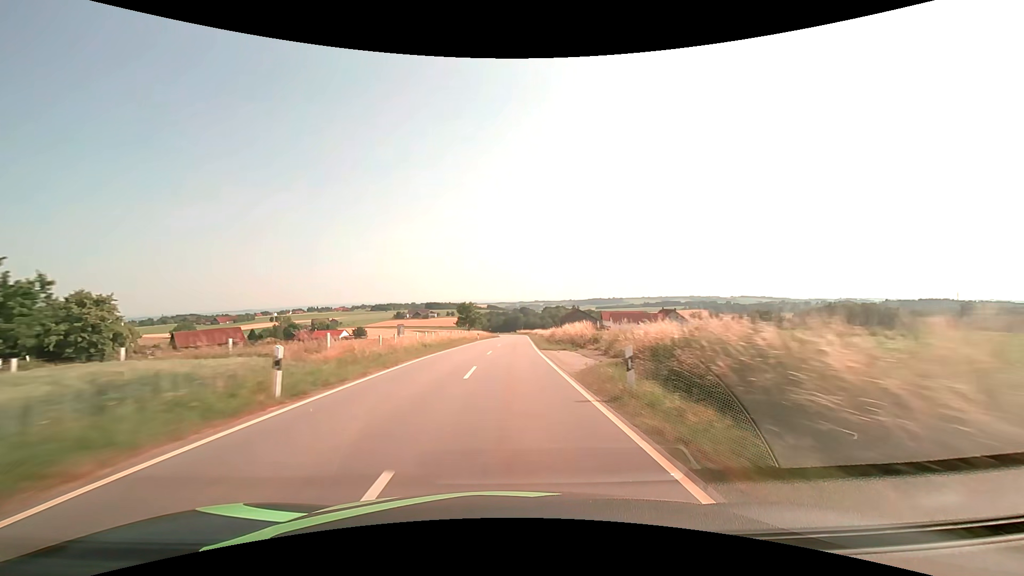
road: tertiary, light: Day
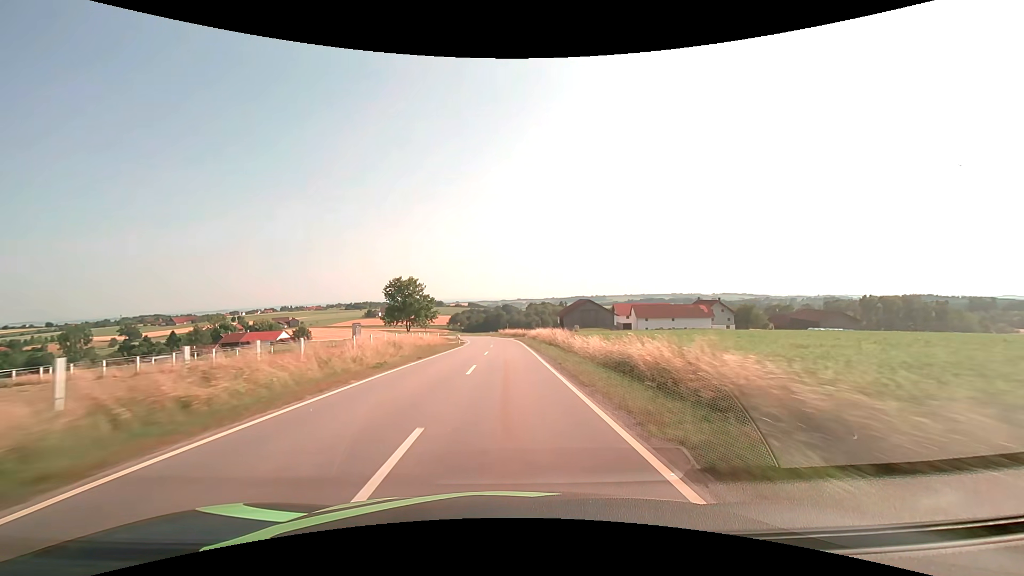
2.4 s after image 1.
(+1.2, +58.3) m; +2°
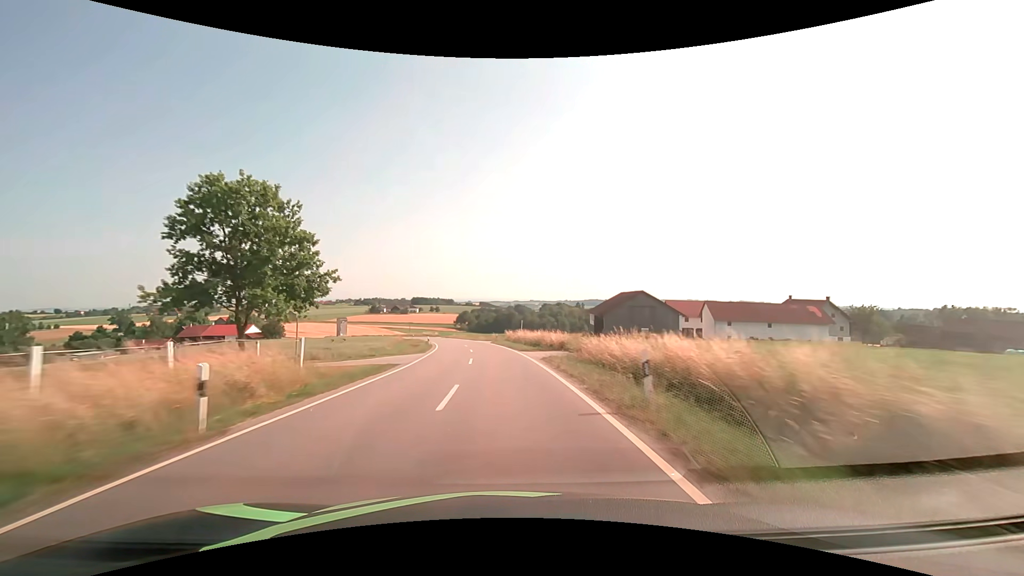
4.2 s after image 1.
(-0.1, +43.0) m; -1°
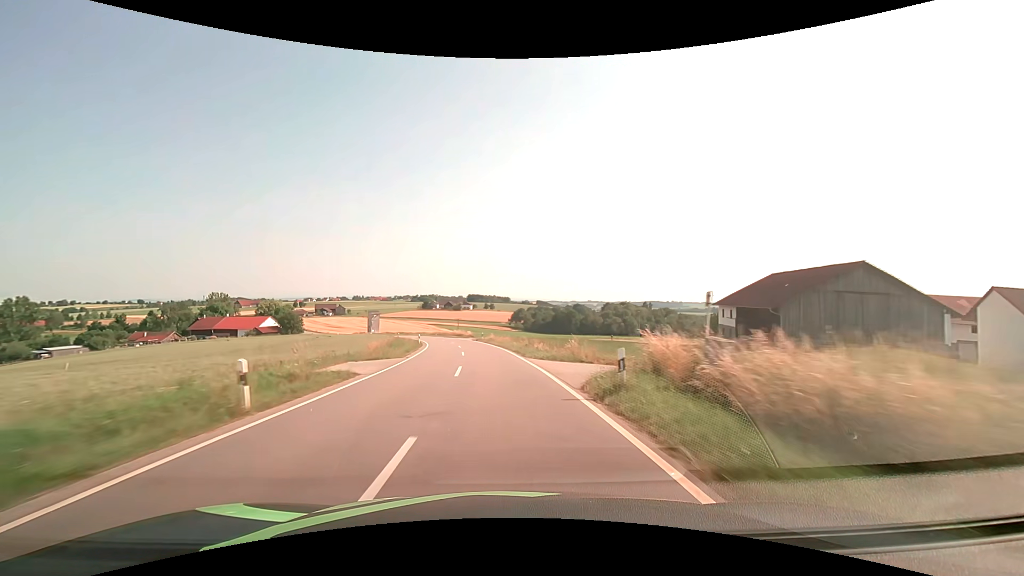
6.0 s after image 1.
(-2.1, +42.6) m; -6°
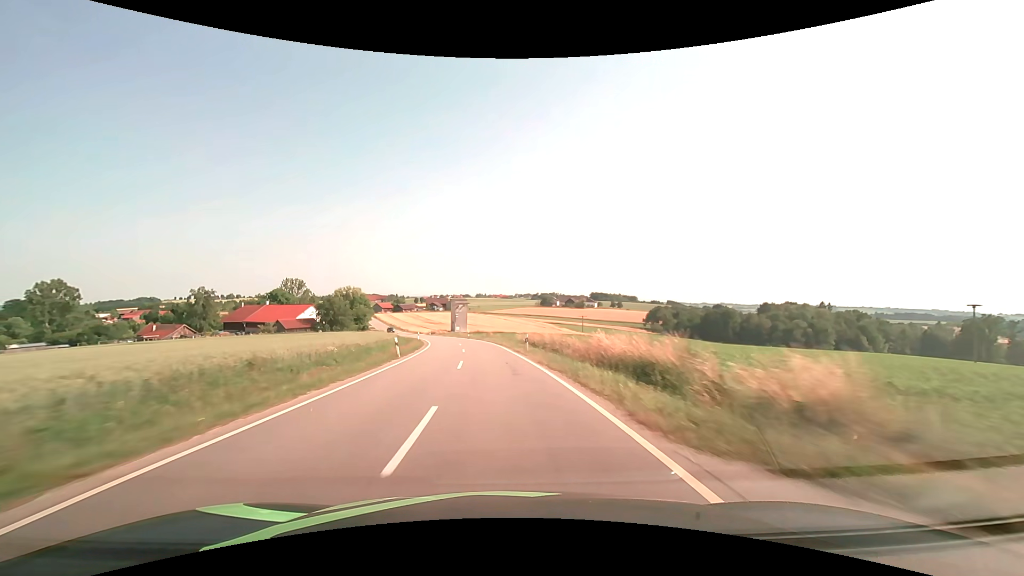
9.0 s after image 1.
(-8.3, +70.2) m; -14°
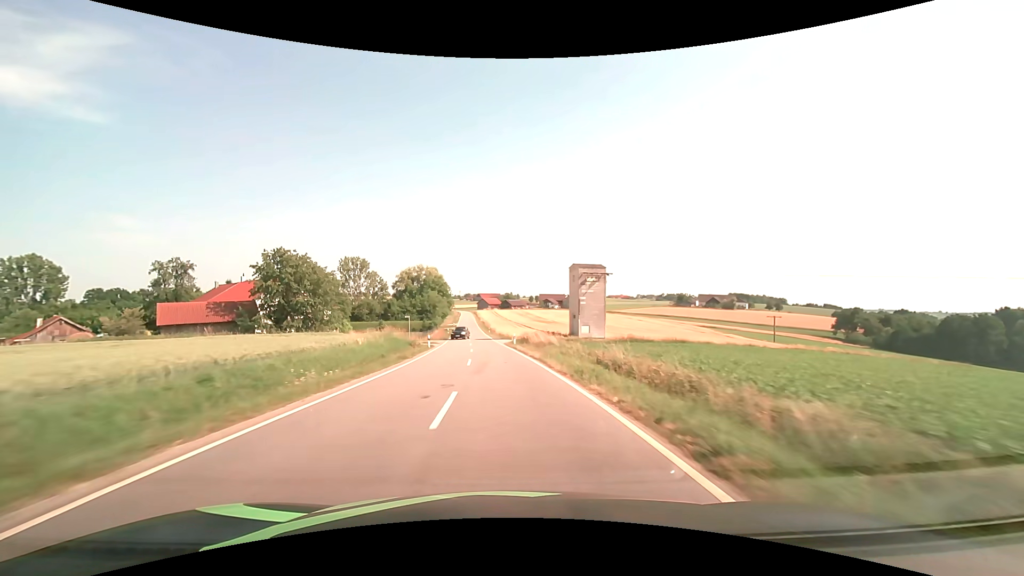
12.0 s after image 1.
(-8.1, +70.6) m; -13°
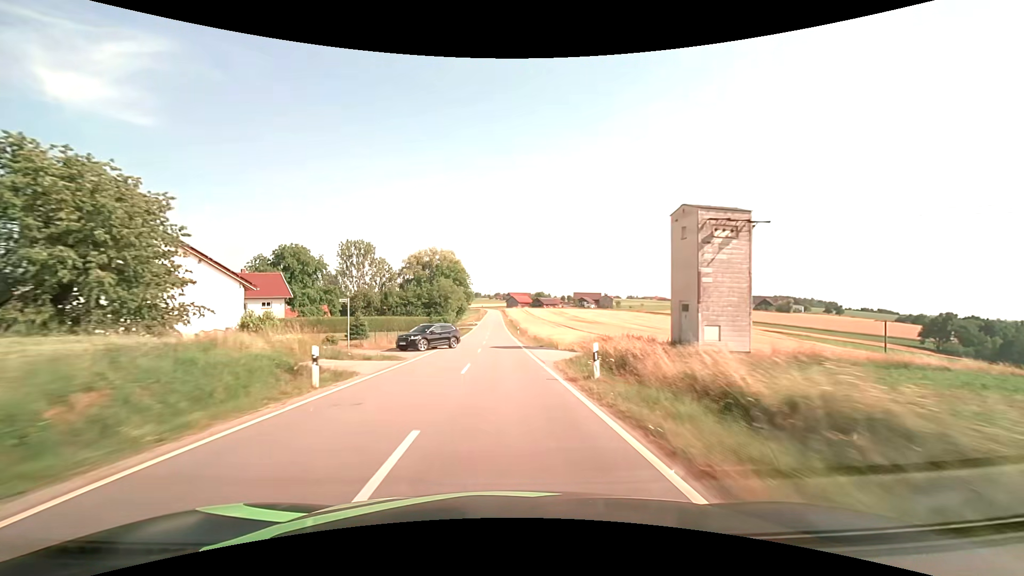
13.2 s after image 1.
(-1.0, +28.5) m; -4°
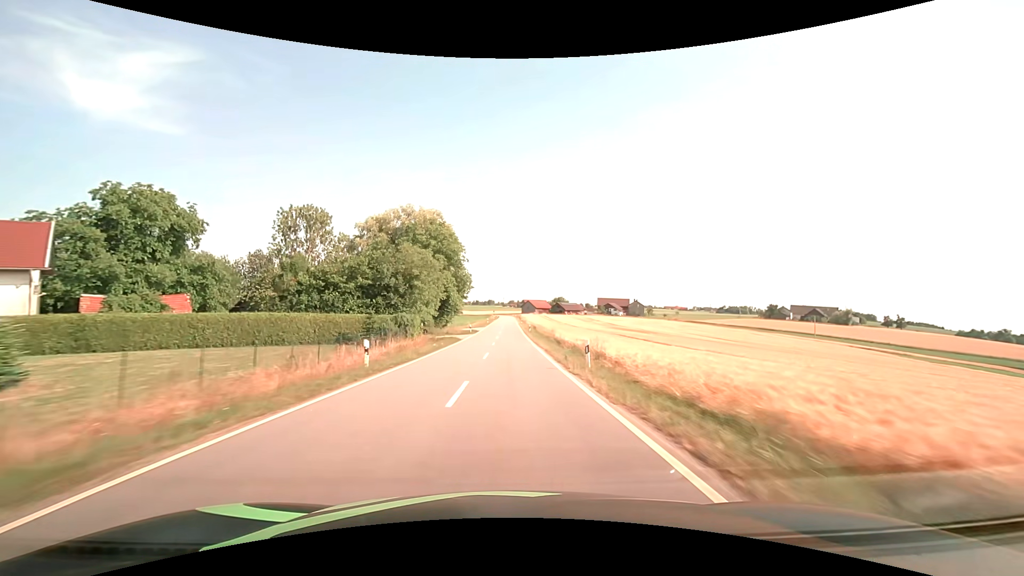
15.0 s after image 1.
(-0.9, +42.7) m; -2°
(0, +10) (0, +20) (0, +30) (0, +40) (0, +50) (+1, +60) (+1, +70) (+1, +80) (+1, +90) (+1, +100) m
